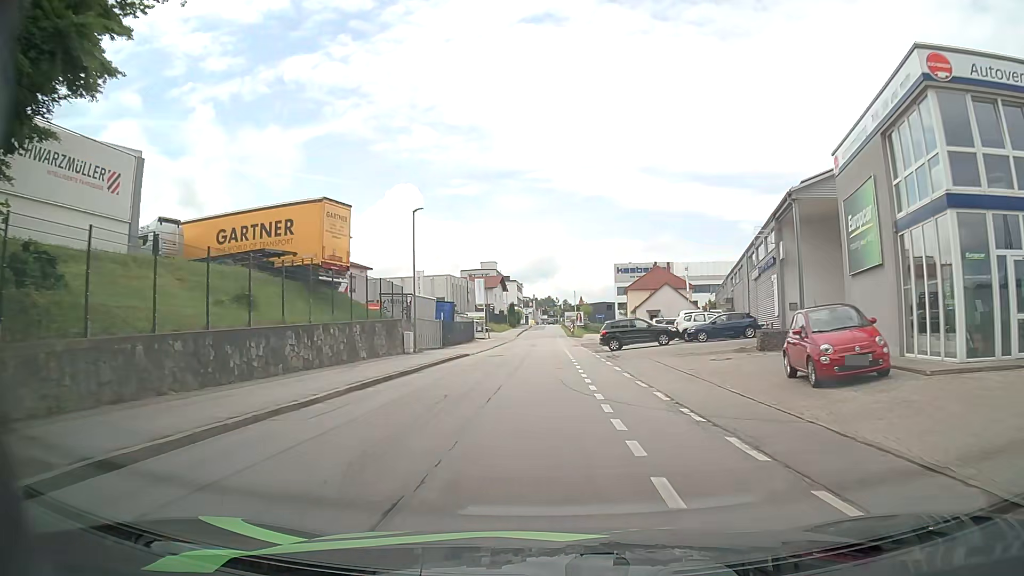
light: Day
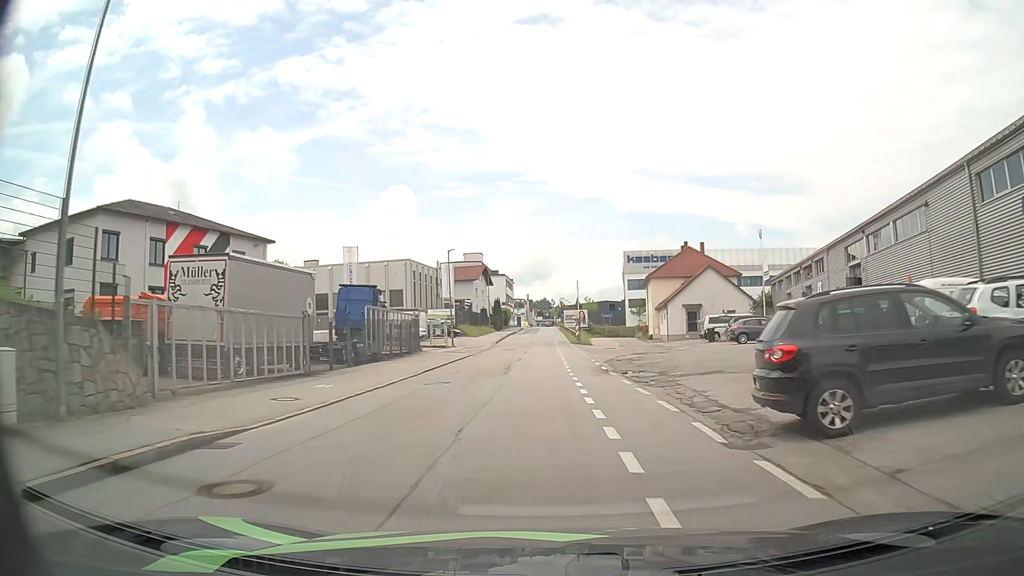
(0.0, +28.7) m; 0°
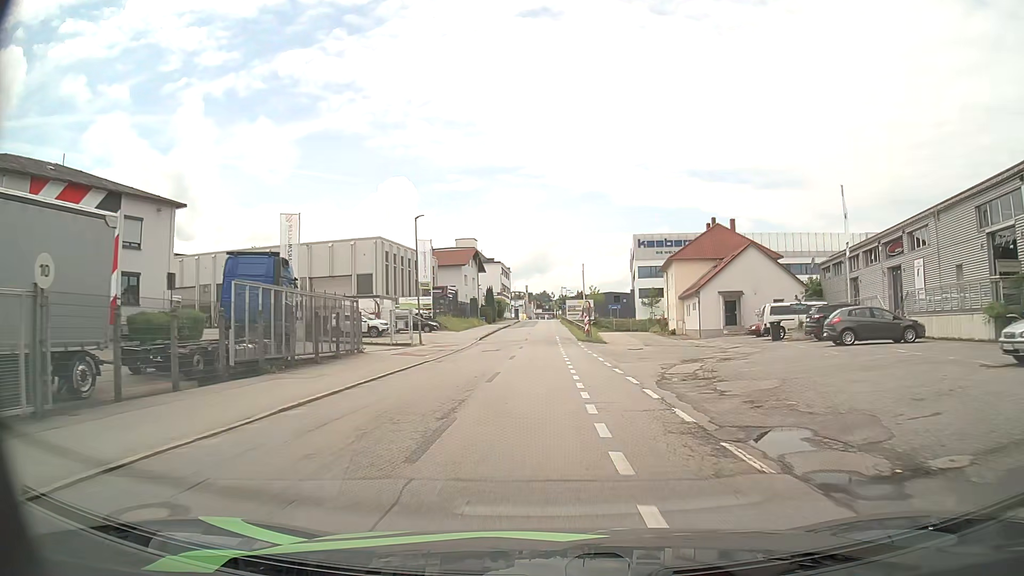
(0.0, +14.4) m; 0°
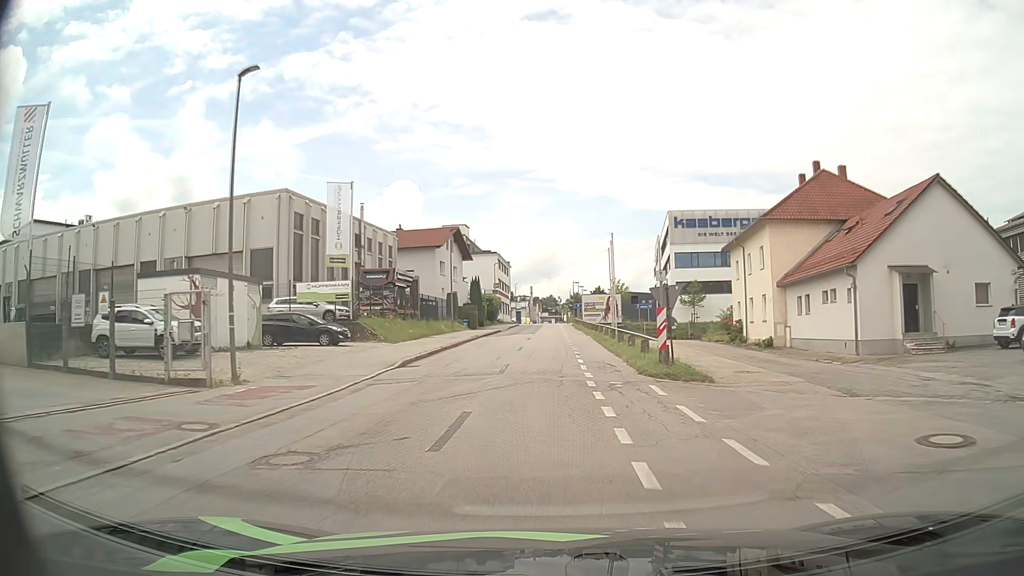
(-0.1, +26.8) m; 0°
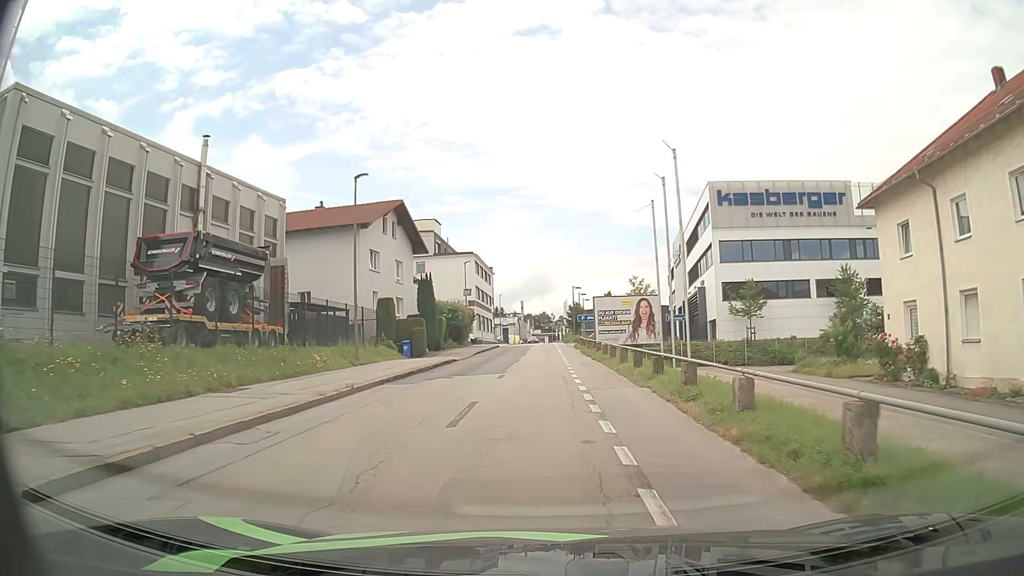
(+0.1, +25.3) m; 0°
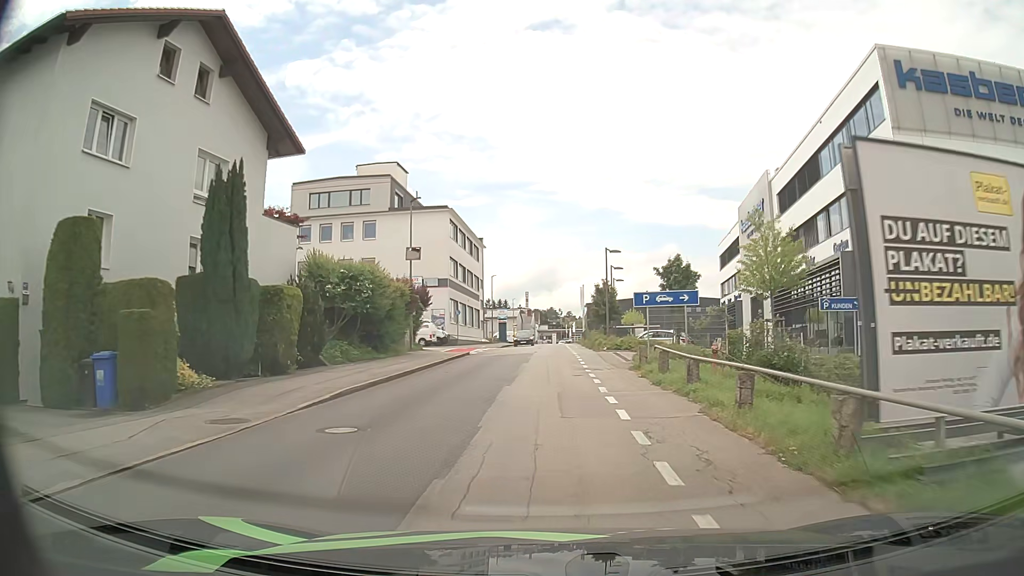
(-0.3, +31.0) m; -1°
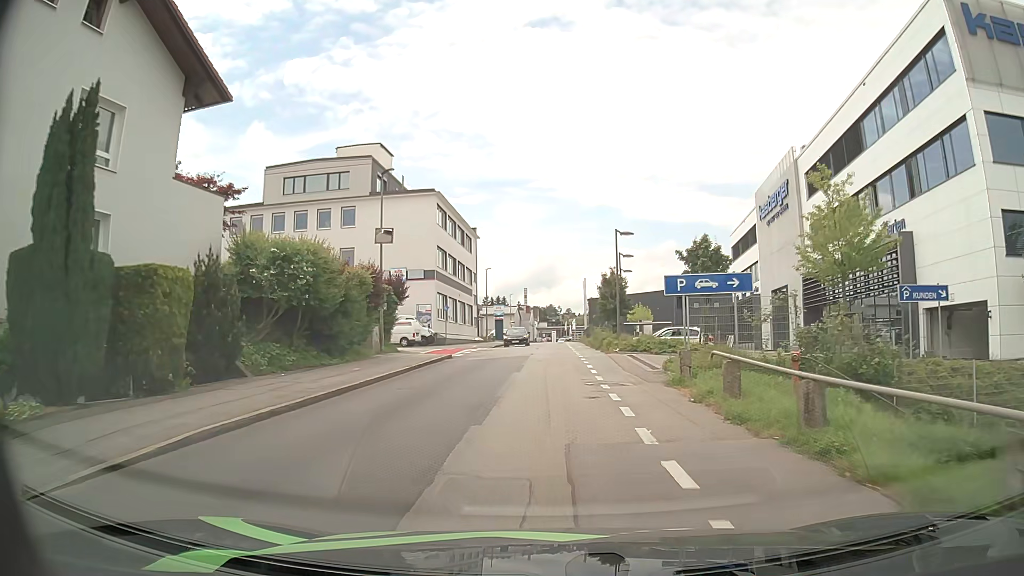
(0.0, +6.4) m; 0°
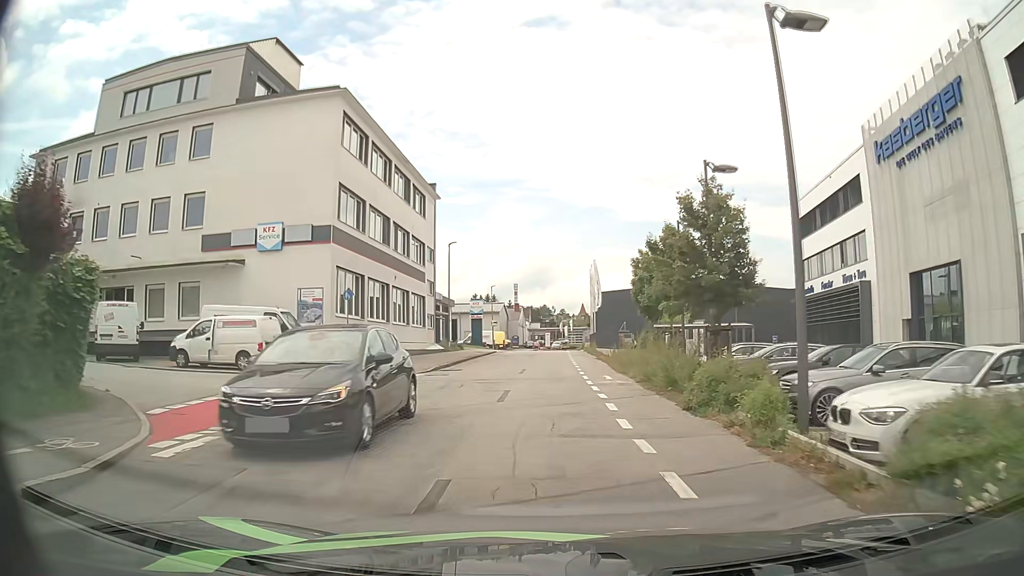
(+0.3, +24.6) m; +1°
(0, +10) (0, +20) (0, +30) (0, +40) (0, +50) (0, +60) (0, +70) (+1, +80) (+1, +90) (+2, +100) m
